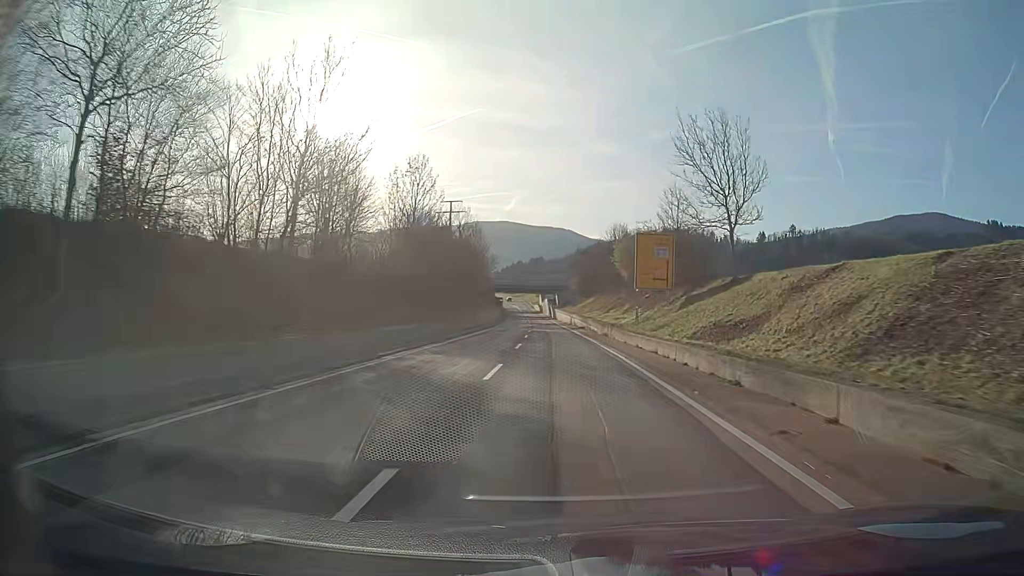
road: secondary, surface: asphalt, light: Day
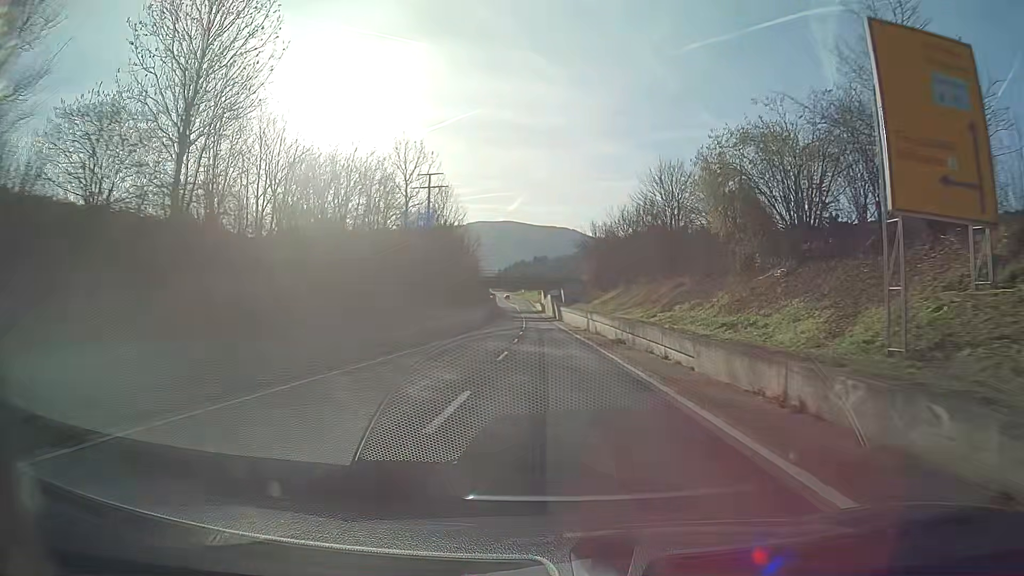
(0.0, +30.2) m; 0°
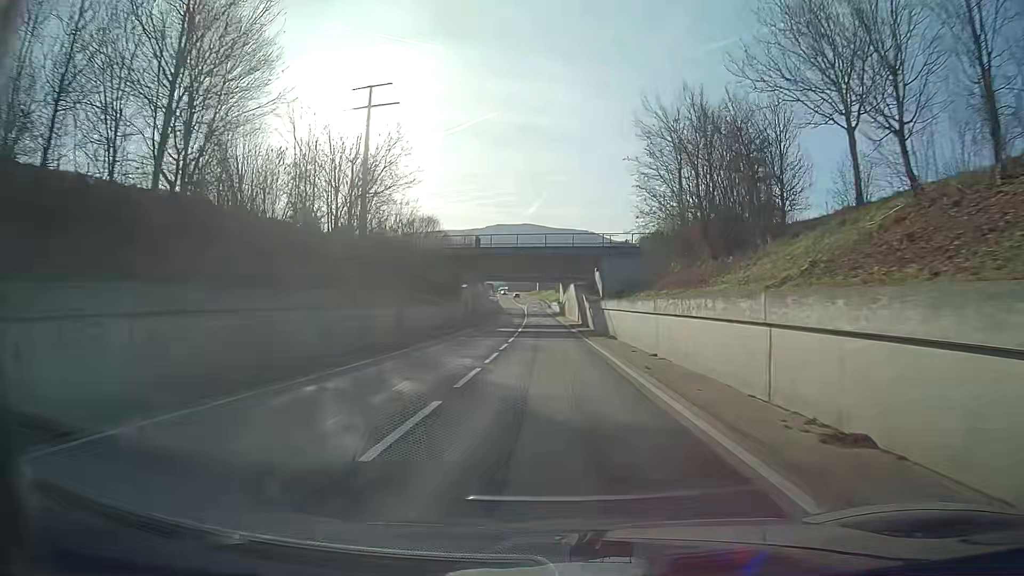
(-0.7, +50.1) m; -2°
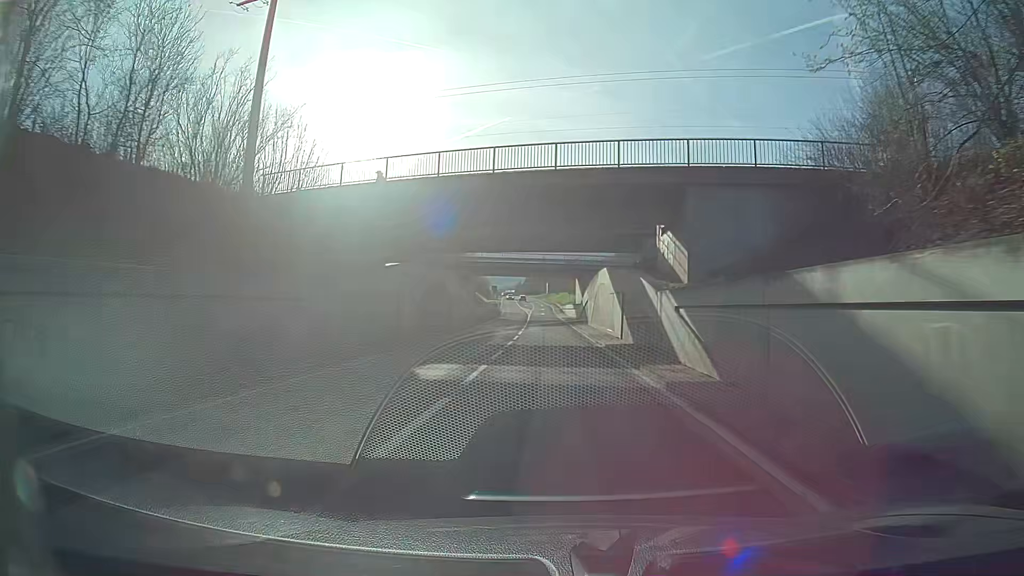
(-0.3, +29.8) m; -1°
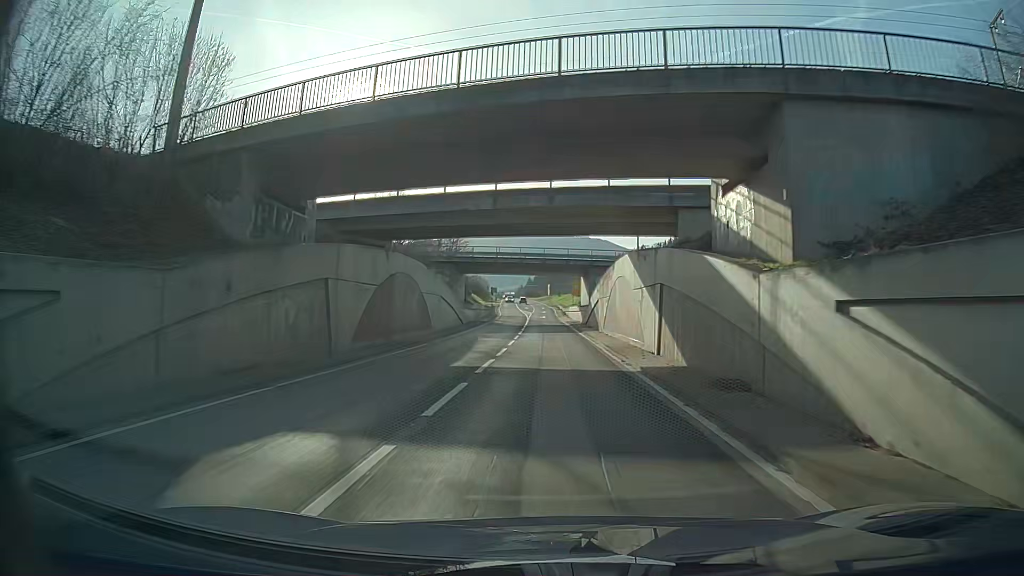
(0.0, +9.8) m; -1°
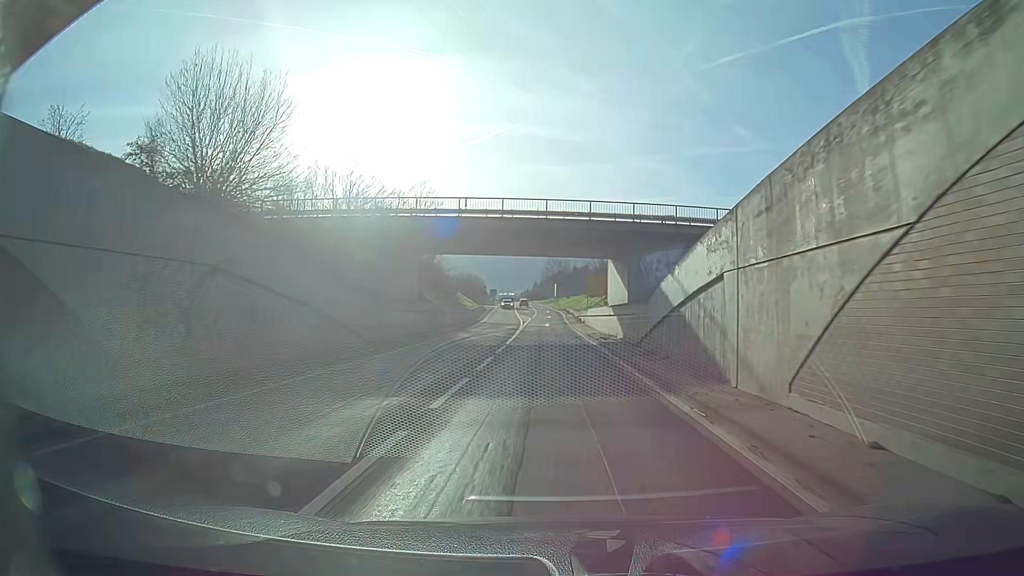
(-0.4, +29.1) m; -1°
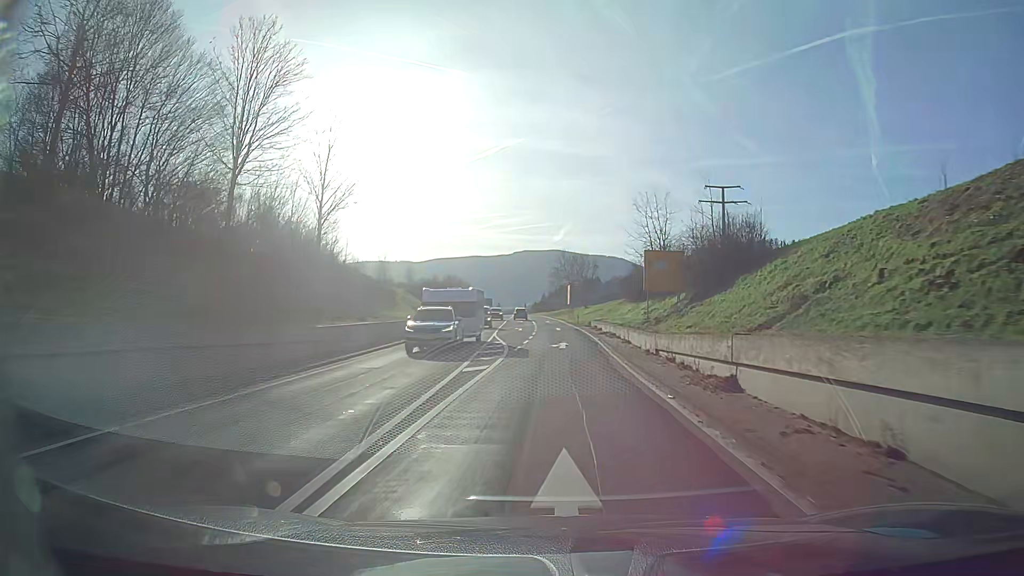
(-0.3, +46.9) m; -1°
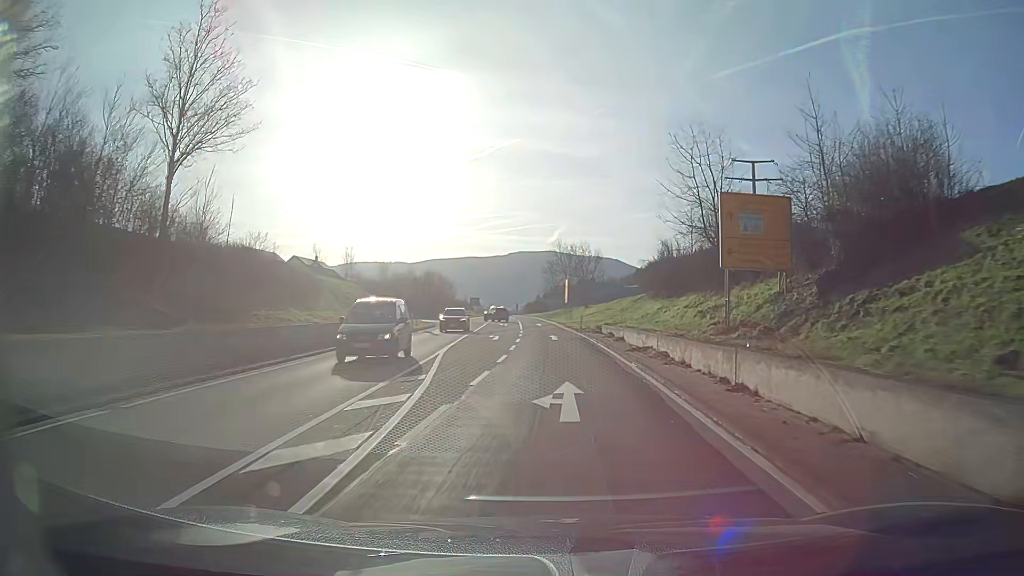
(+0.3, +18.4) m; +1°
